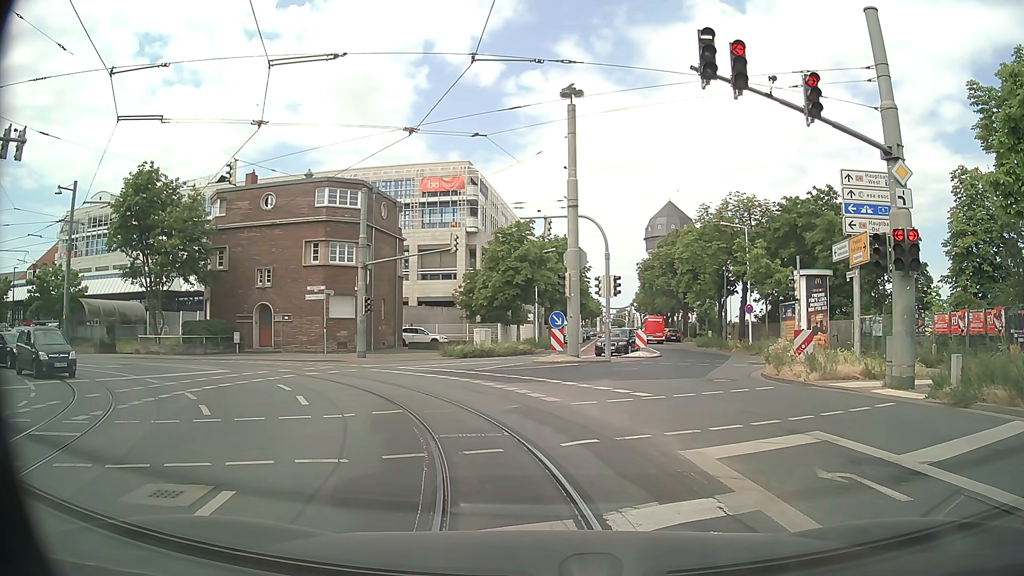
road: secondary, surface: asphalt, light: Day
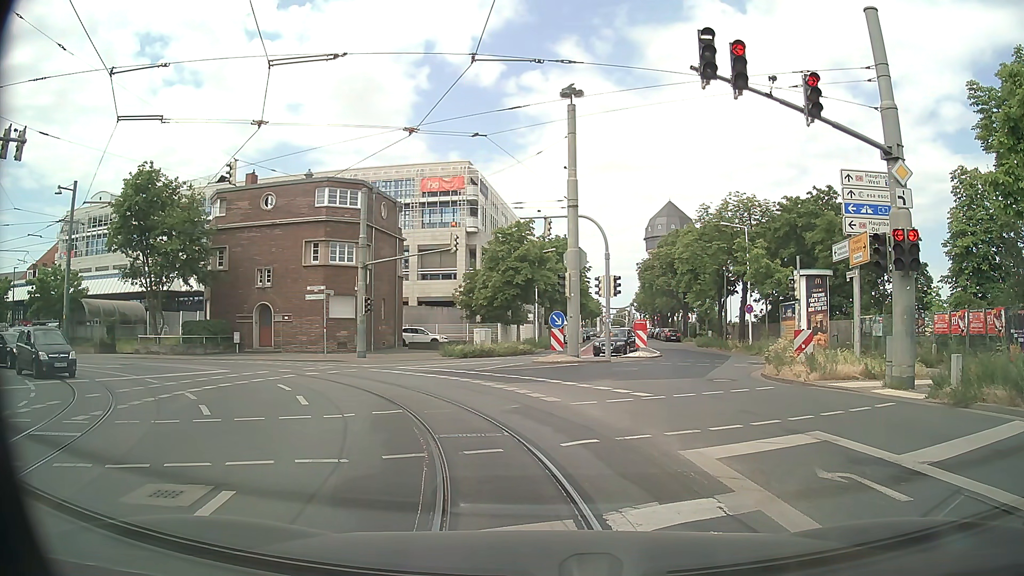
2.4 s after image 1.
(0.0, 0.0) m; 0°
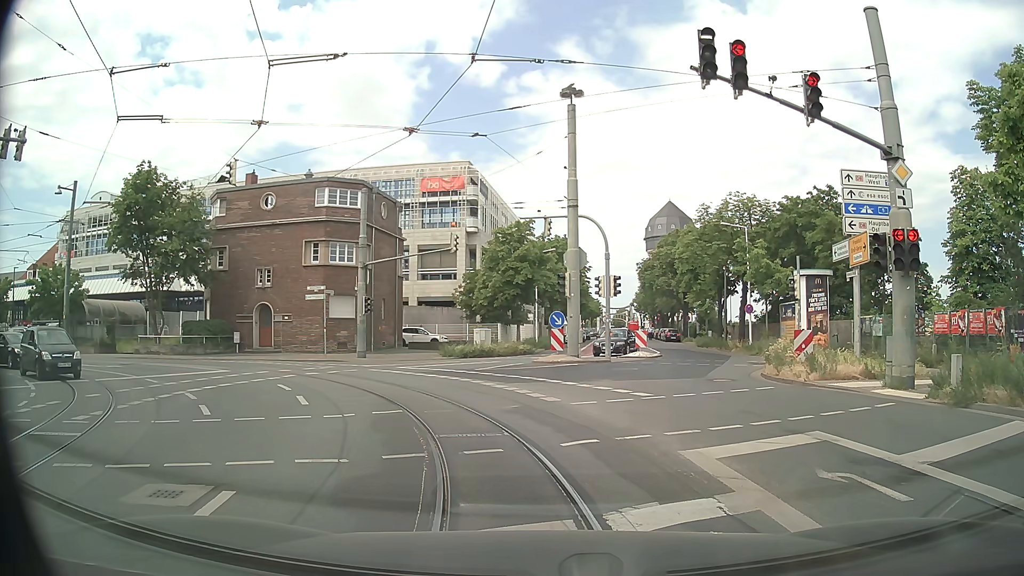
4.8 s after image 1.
(0.0, 0.0) m; 0°
(-1, +10) (-6, +19) (-14, +25) (-23, +28) (-33, +29) (-43, +29) (-53, +30) (-63, +30) (-73, +30) (-83, +32) m
